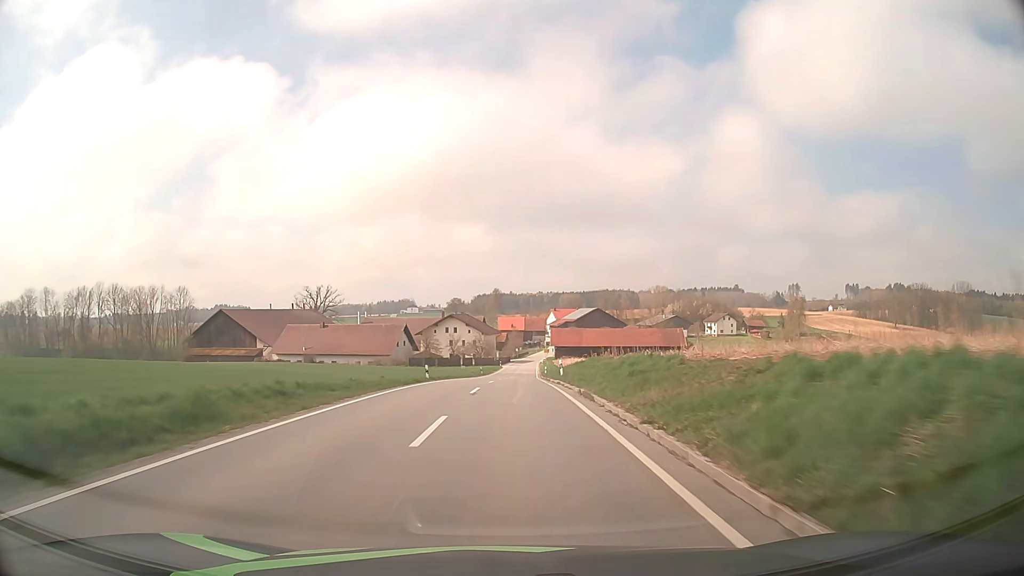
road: tertiary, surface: asphalt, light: Day
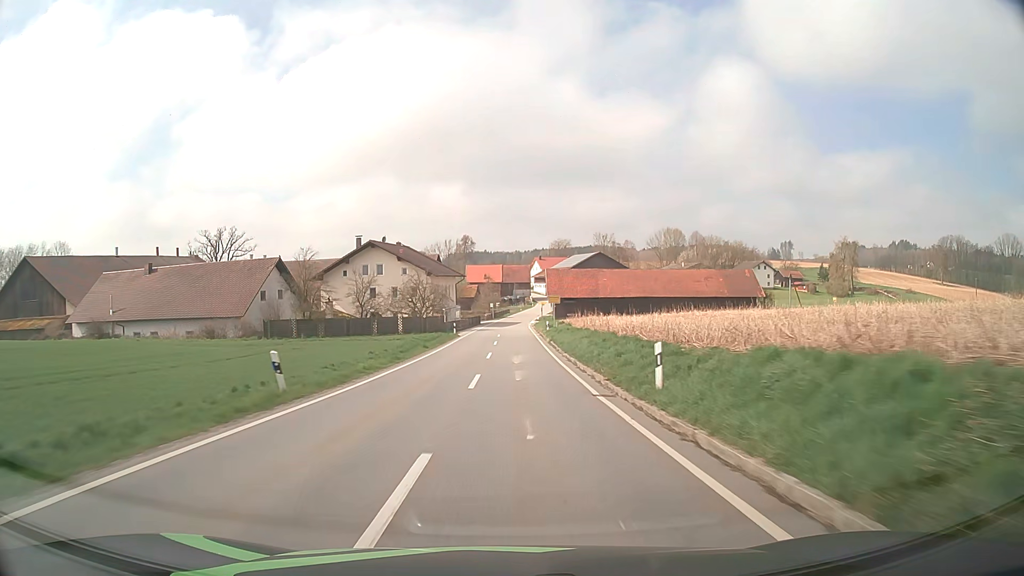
(+1.2, +65.1) m; +2°
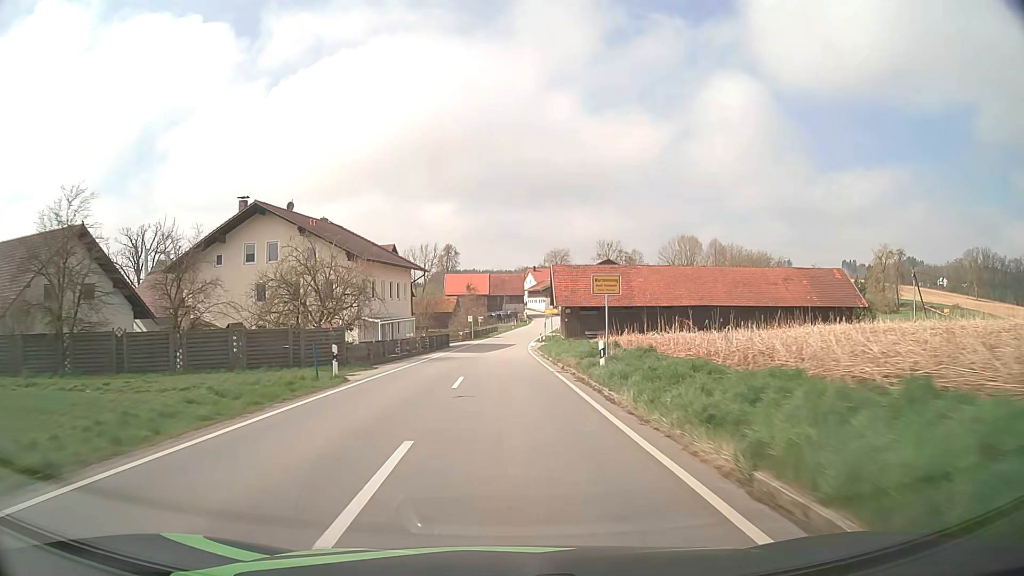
(+0.3, +34.6) m; +1°
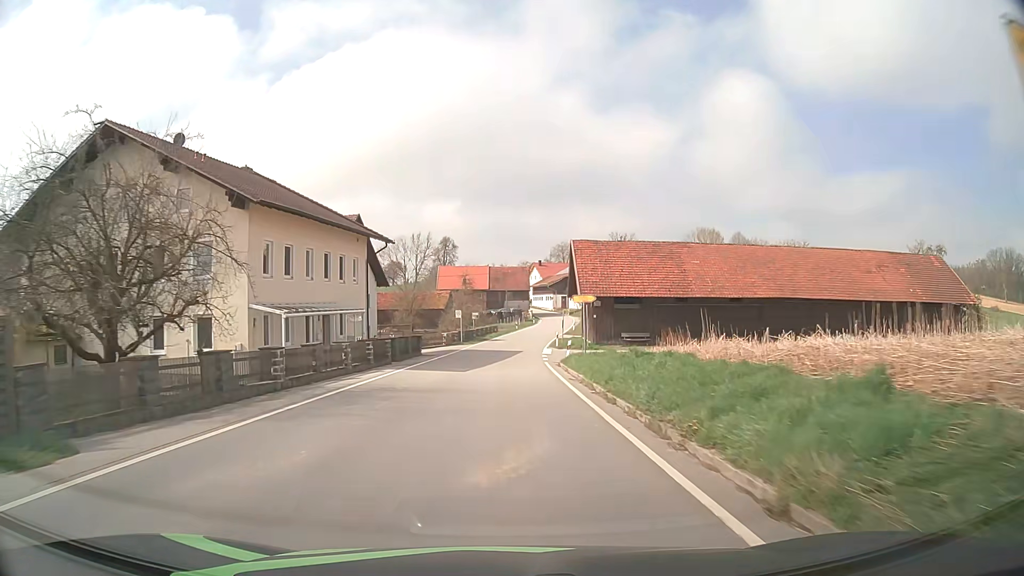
(0.0, +19.4) m; 0°
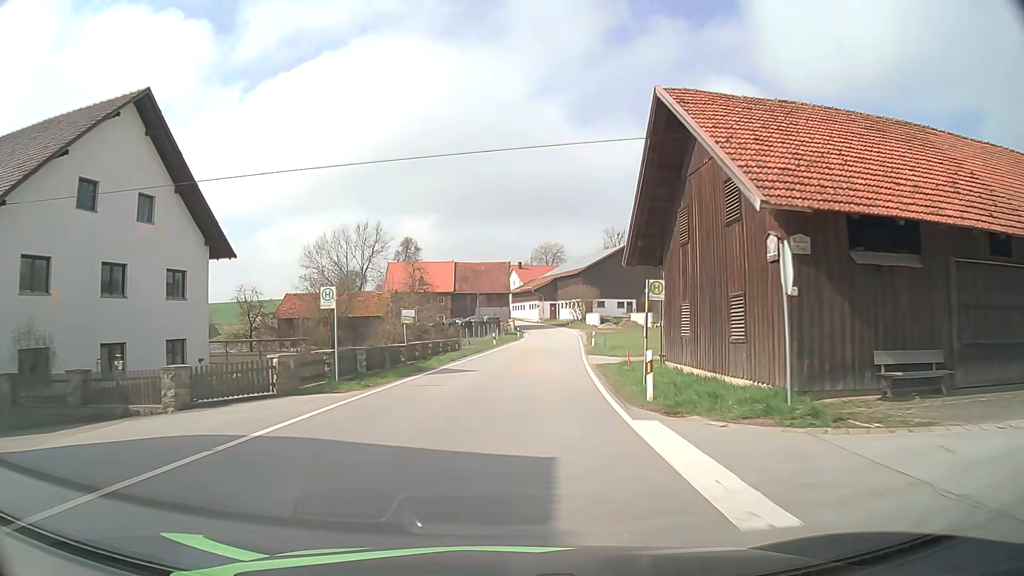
(+0.1, +33.9) m; +2°
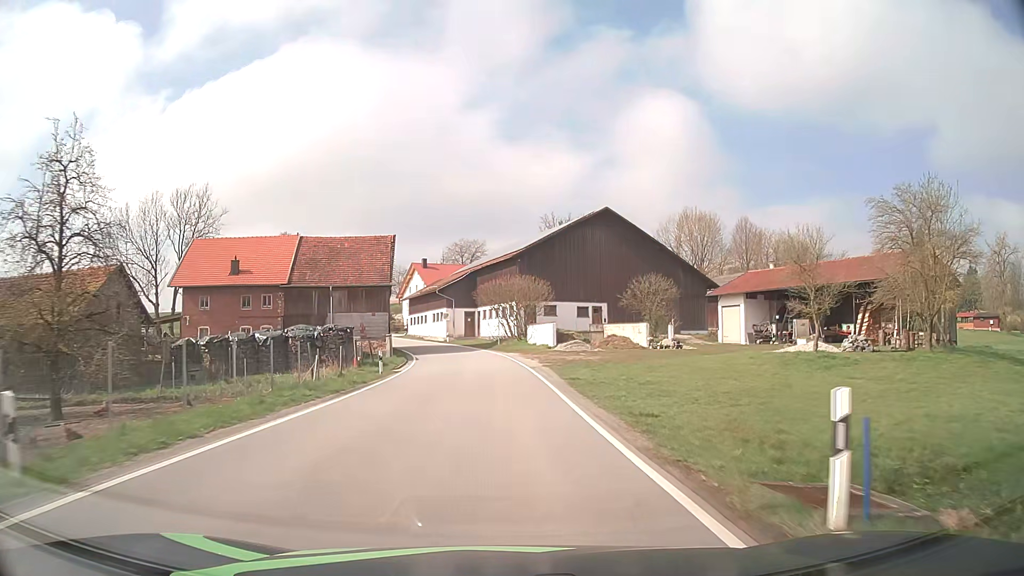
(+3.0, +42.4) m; +7°
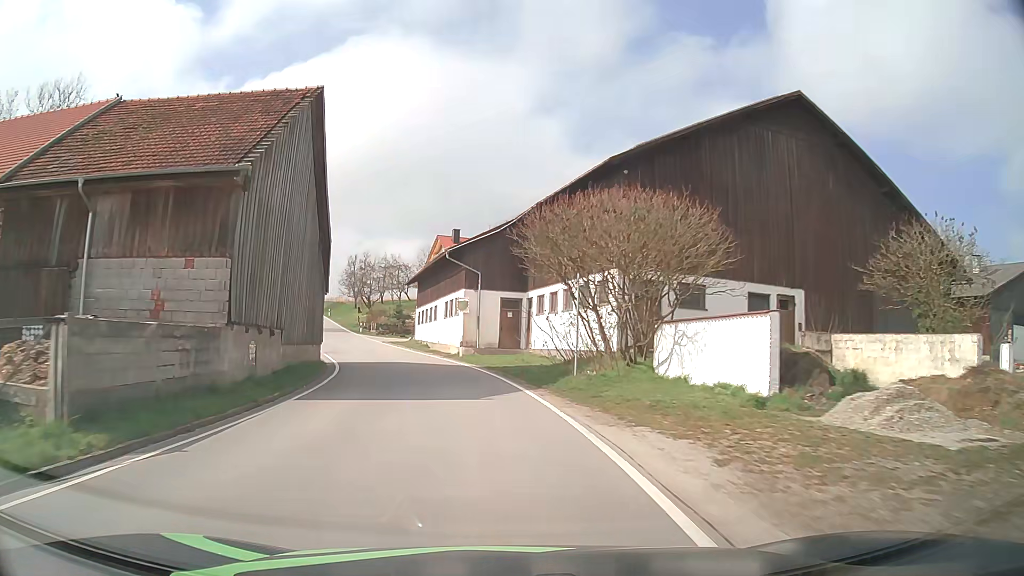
(-0.8, +35.6) m; -5°
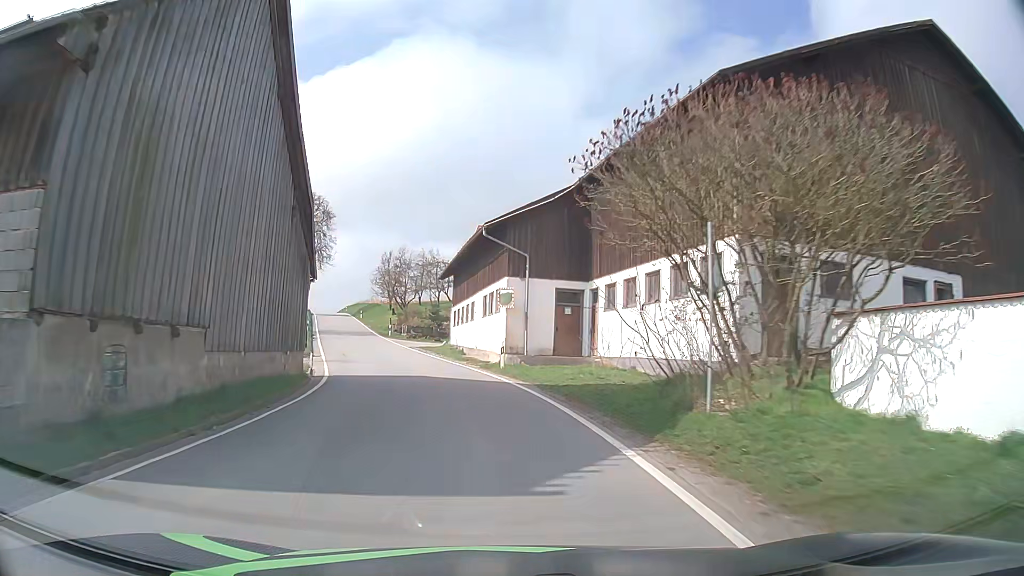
(-0.3, +8.9) m; -4°
(0, +10) (-2, +20) (-4, +30) (-7, +39) (-10, +49) (-13, +58) (-16, +68) (-19, +77) (-21, +87) (-24, +97) m
